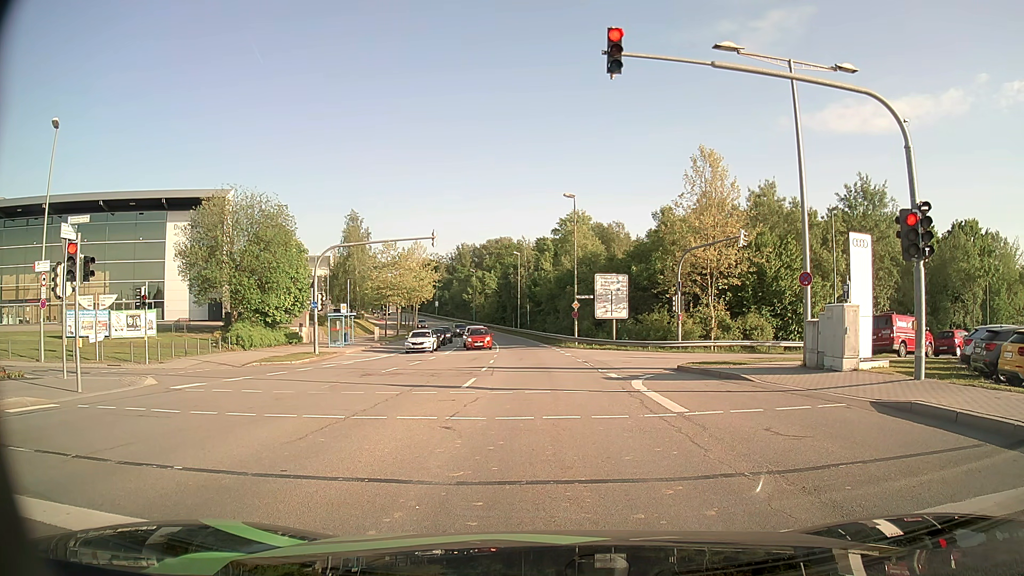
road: secondary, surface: asphalt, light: Day
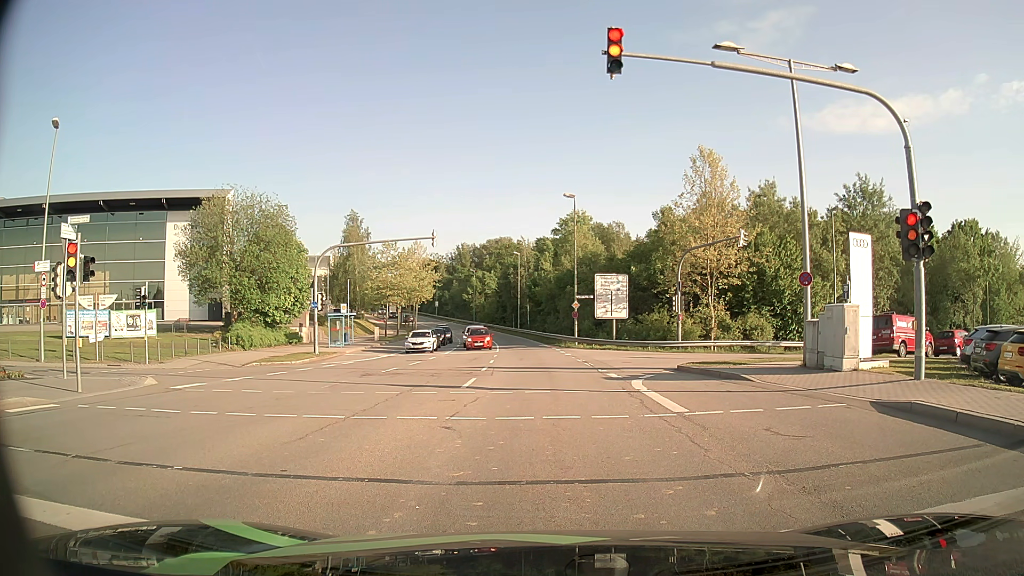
(0.0, 0.0) m; 0°
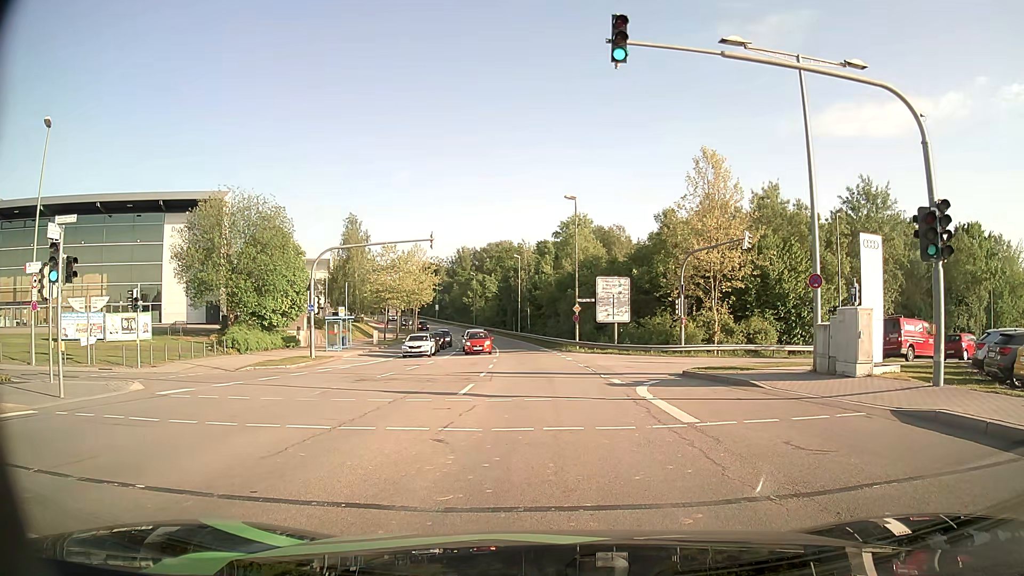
(0.0, +0.8) m; 0°
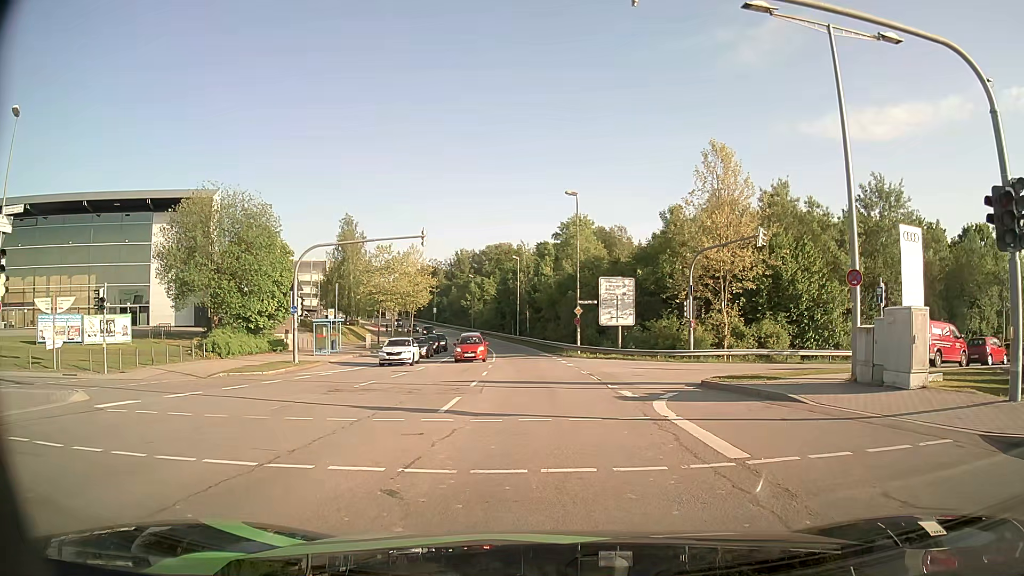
(0.0, +2.8) m; +1°
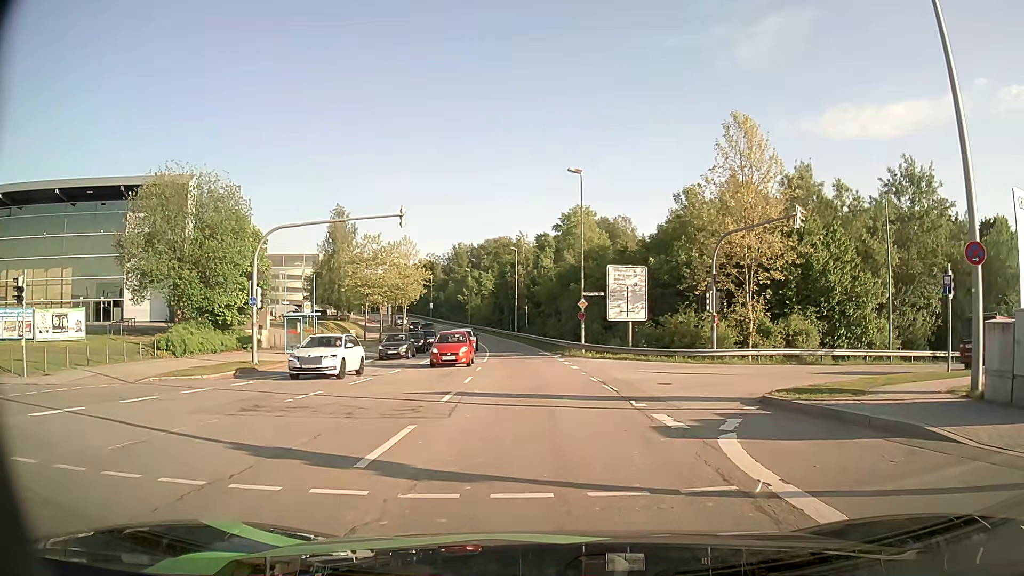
(0.0, +5.4) m; 0°
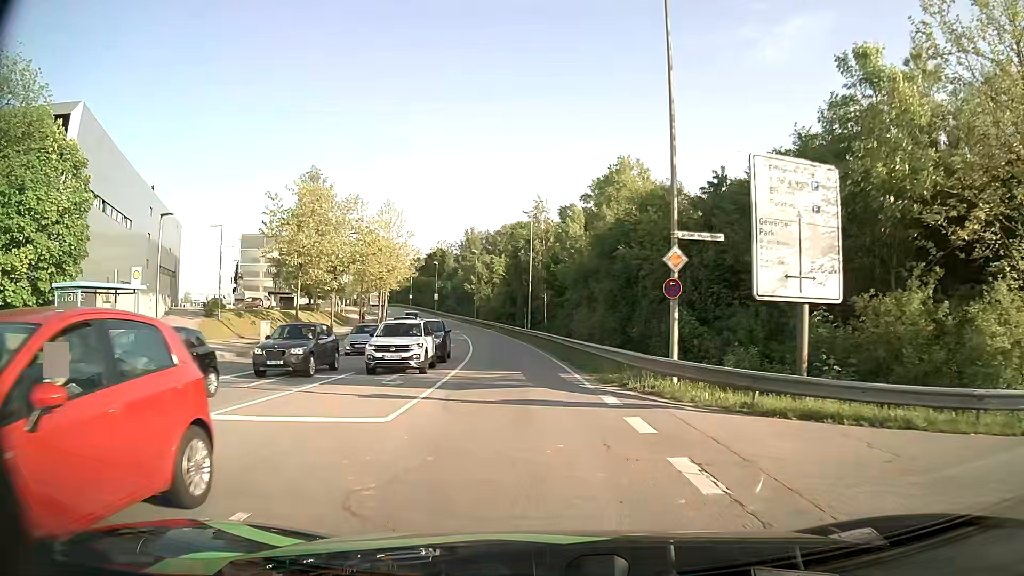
(-0.3, +22.7) m; -2°
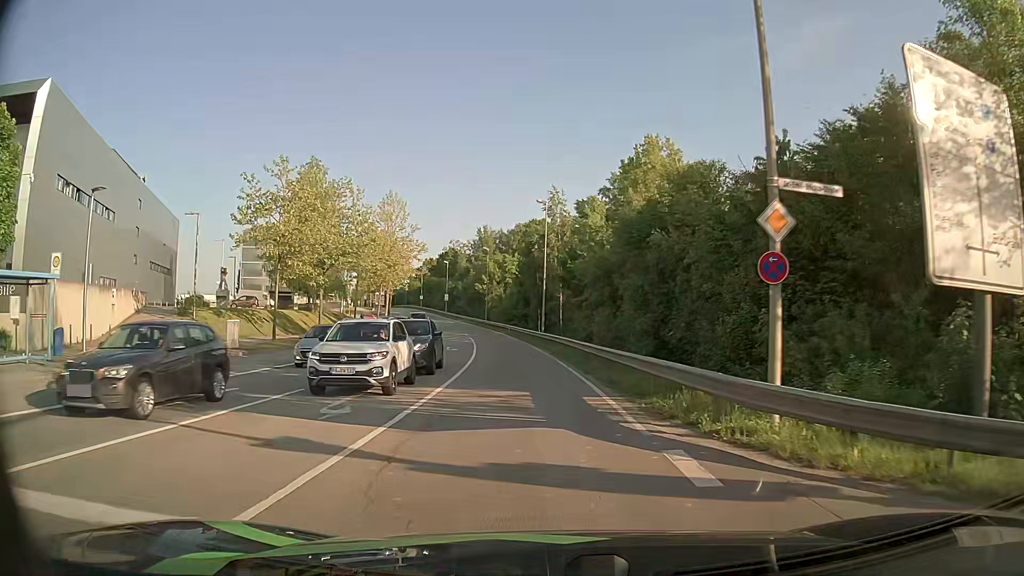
(-0.1, +5.8) m; -1°
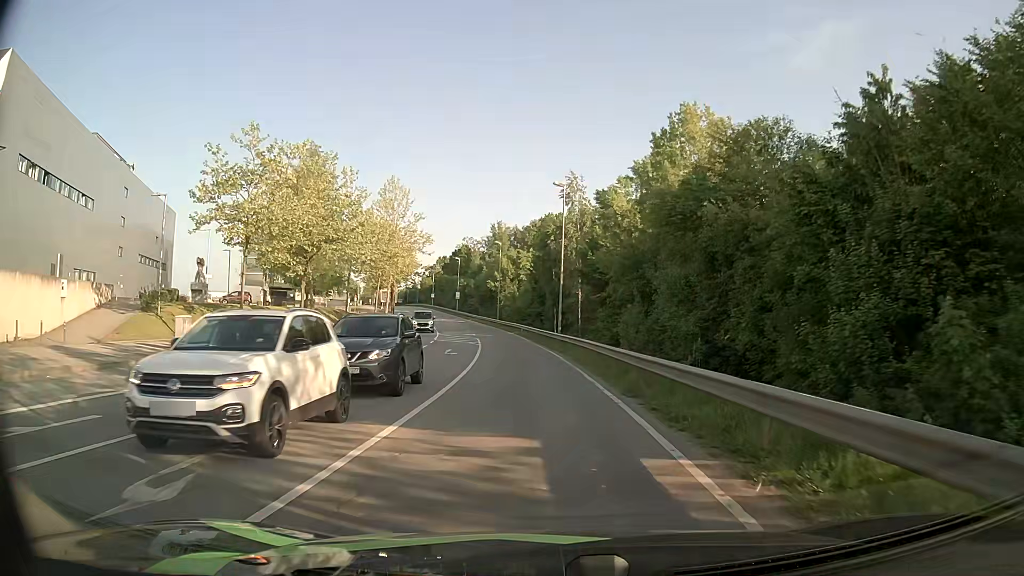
(-0.1, +6.1) m; -1°
